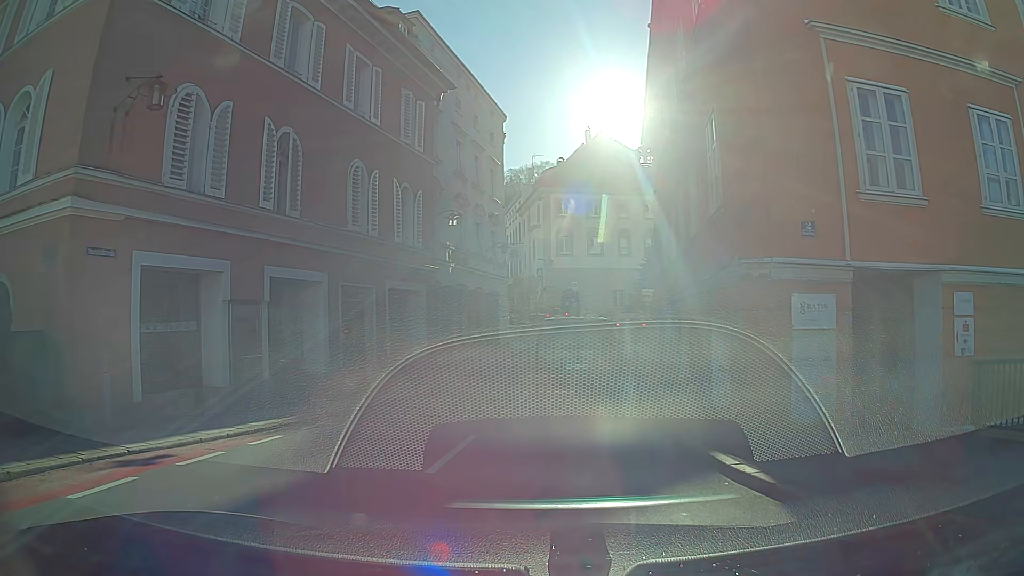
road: primary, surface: asphalt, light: Day
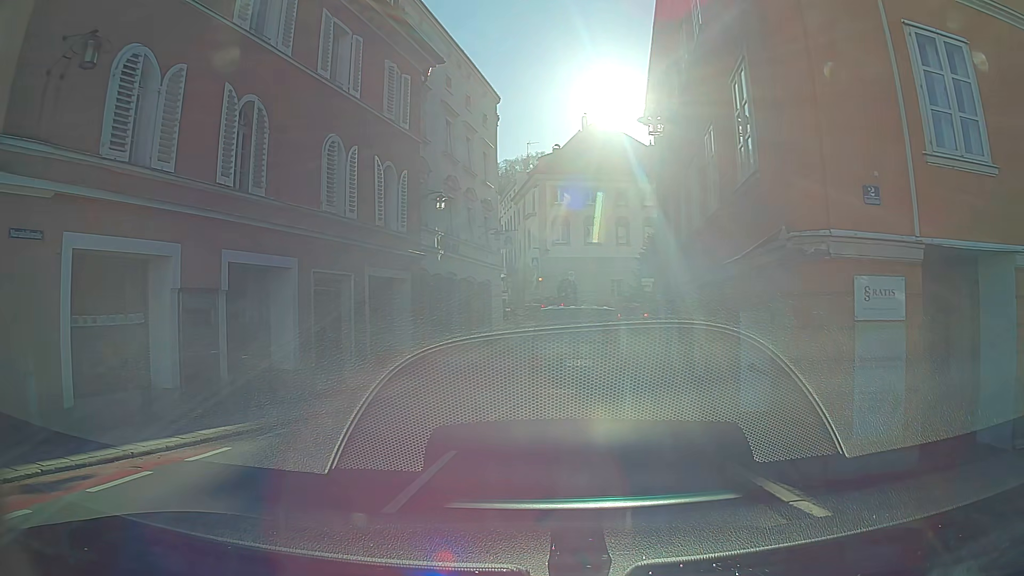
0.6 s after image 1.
(0.0, +1.7) m; +1°
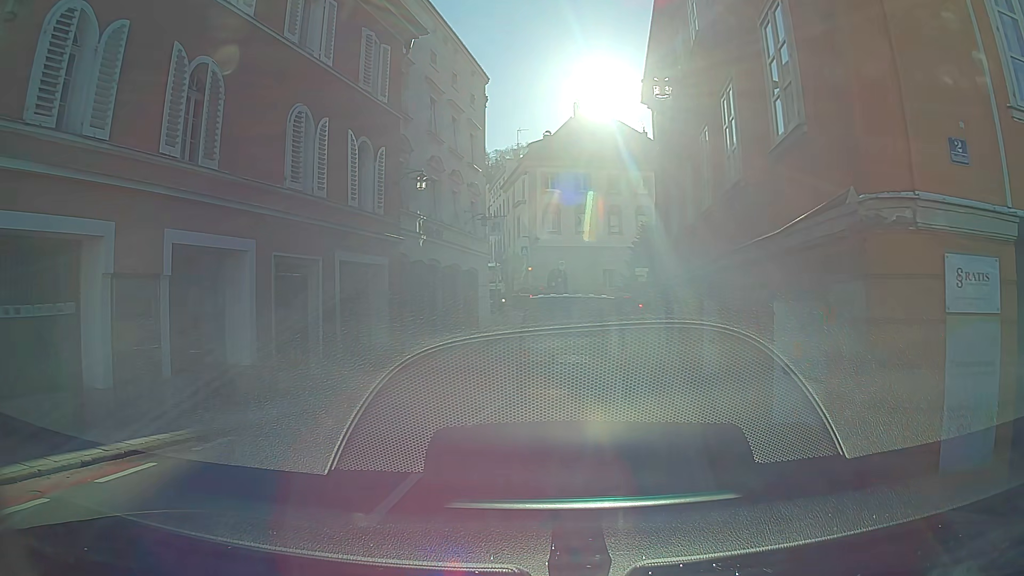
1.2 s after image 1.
(0.0, +1.7) m; +1°
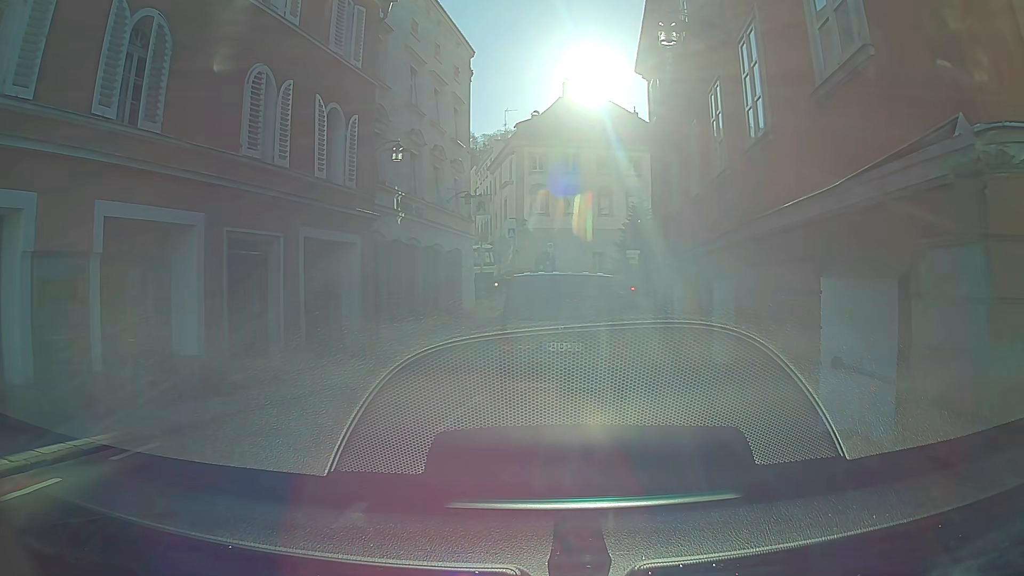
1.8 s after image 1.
(0.0, +1.5) m; 0°
